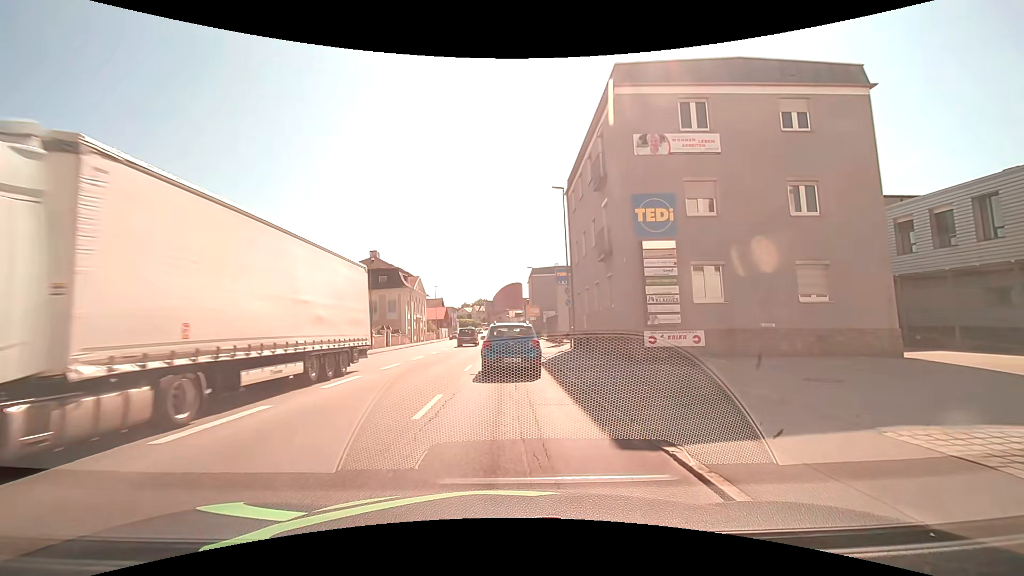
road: tertiary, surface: asphalt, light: Day
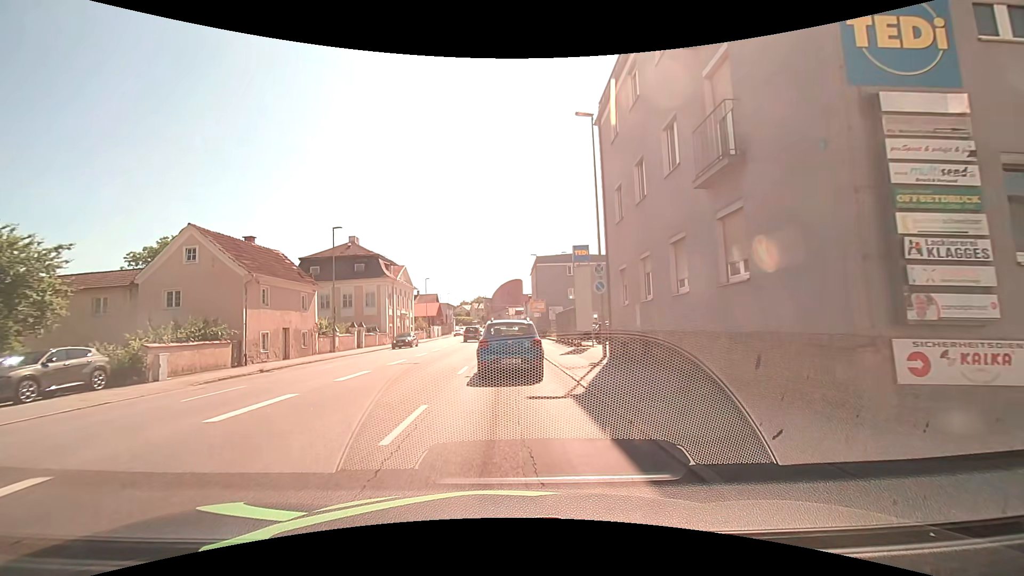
(+0.2, +10.8) m; +1°
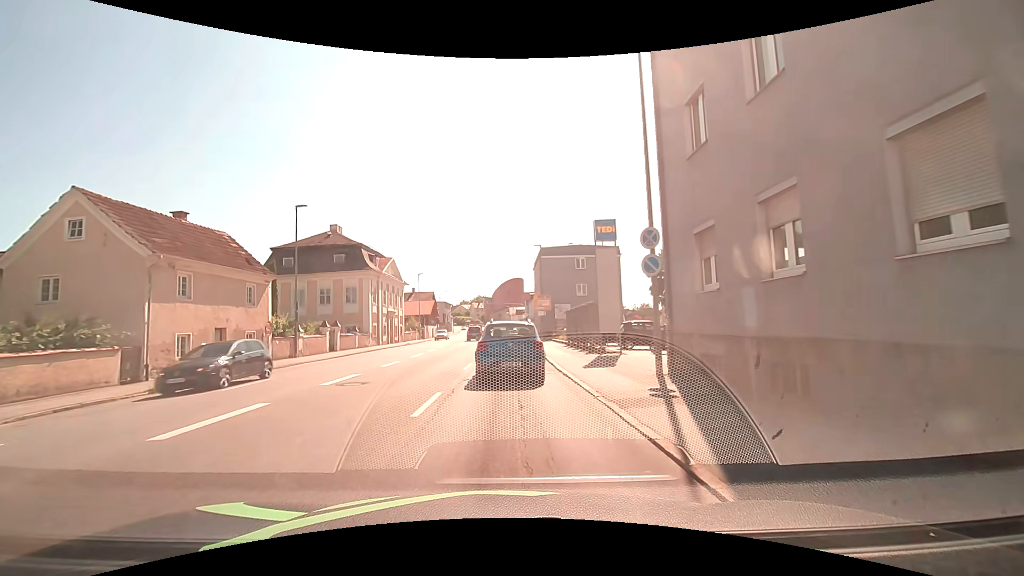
(0.0, +7.2) m; 0°
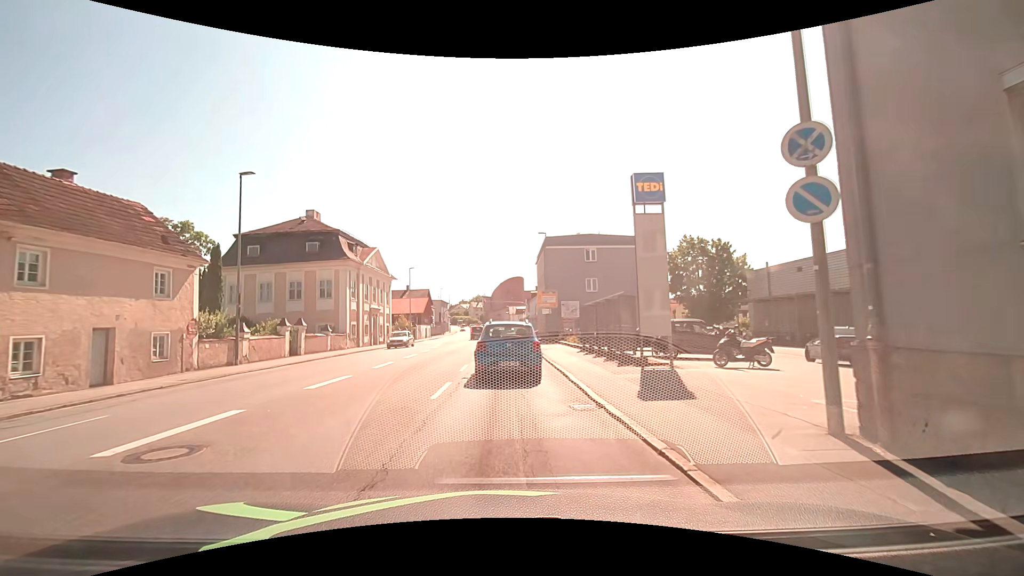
(0.0, +7.0) m; +2°
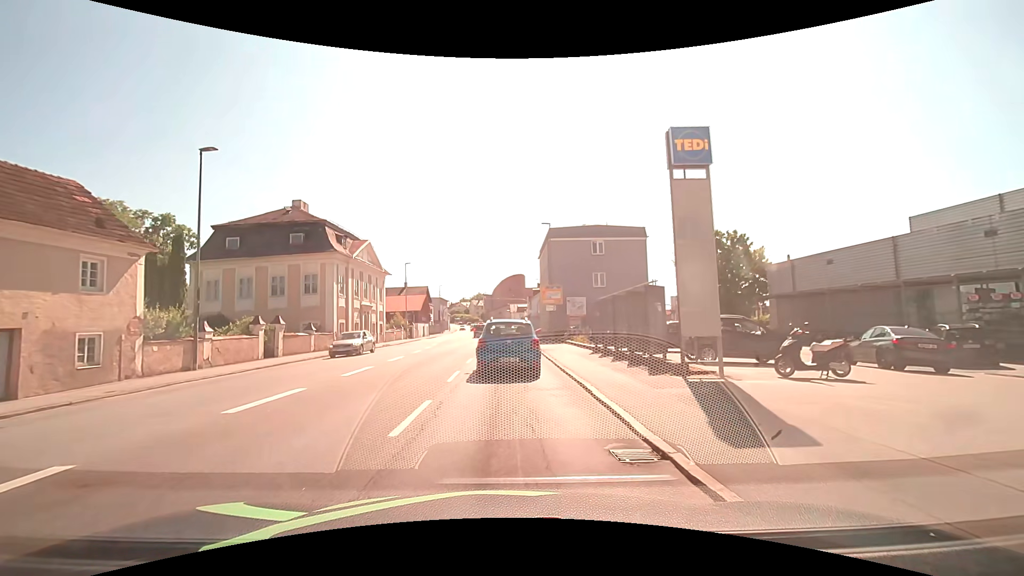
(-0.1, +3.5) m; -1°
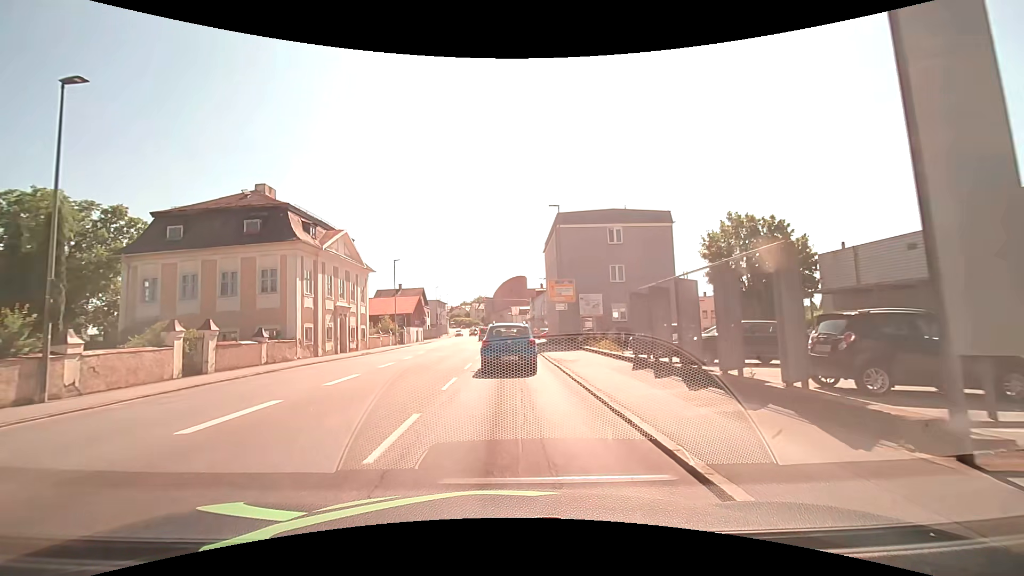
(-0.1, +7.3) m; 0°
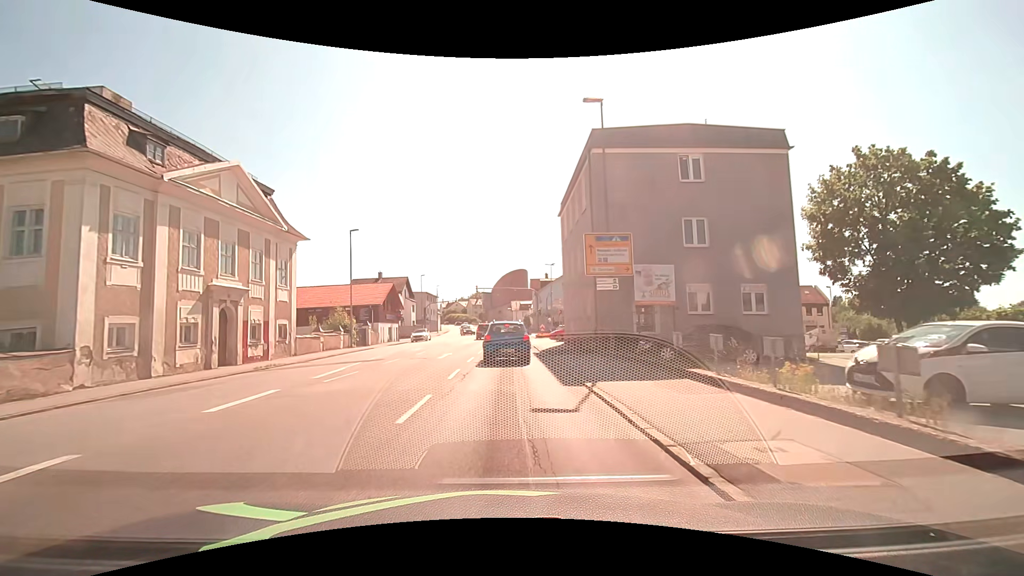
(-0.1, +16.6) m; 0°
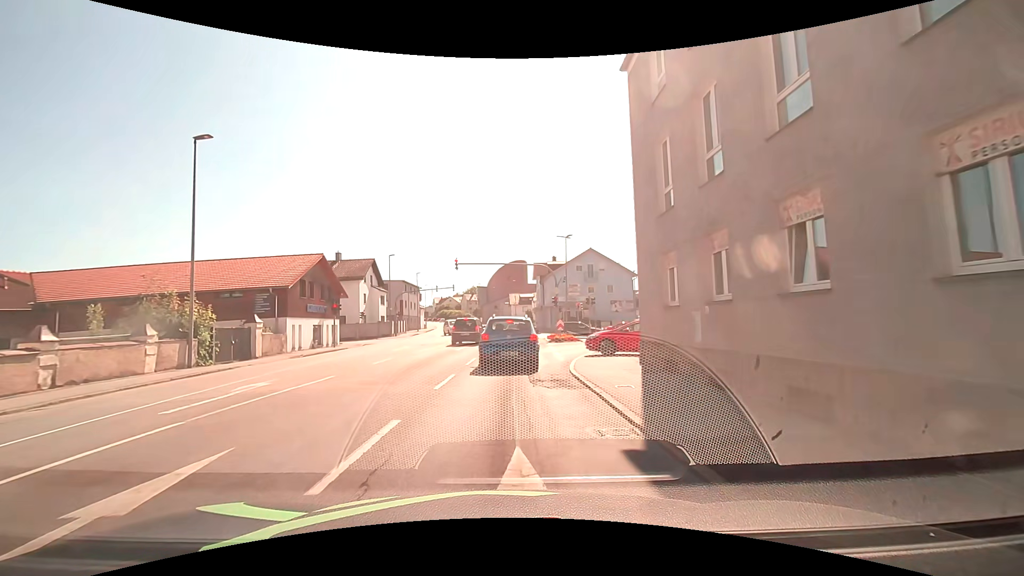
(-0.1, +21.0) m; -1°
